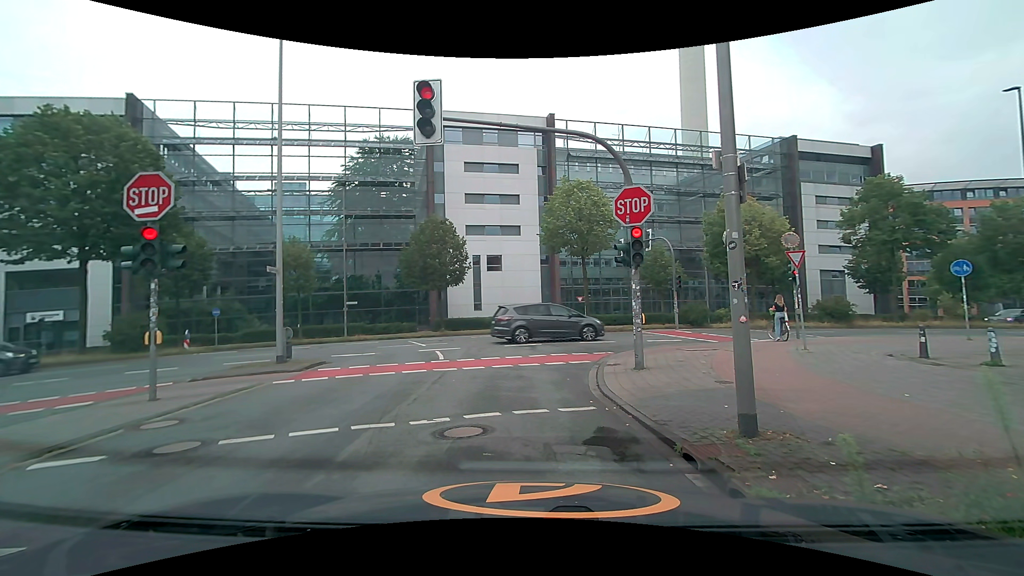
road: unclassified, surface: asphalt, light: Day
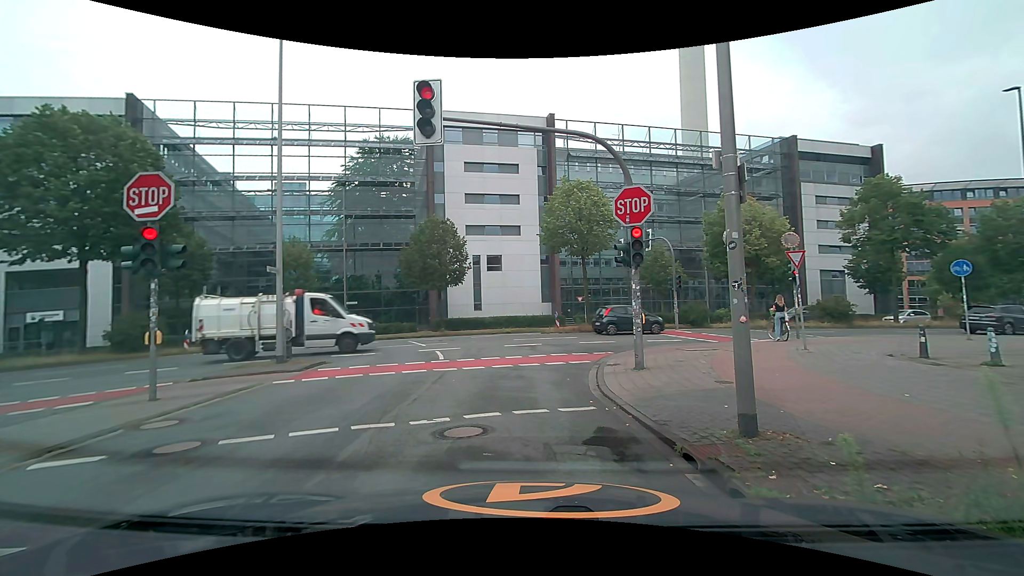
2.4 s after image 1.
(0.0, 0.0) m; 0°
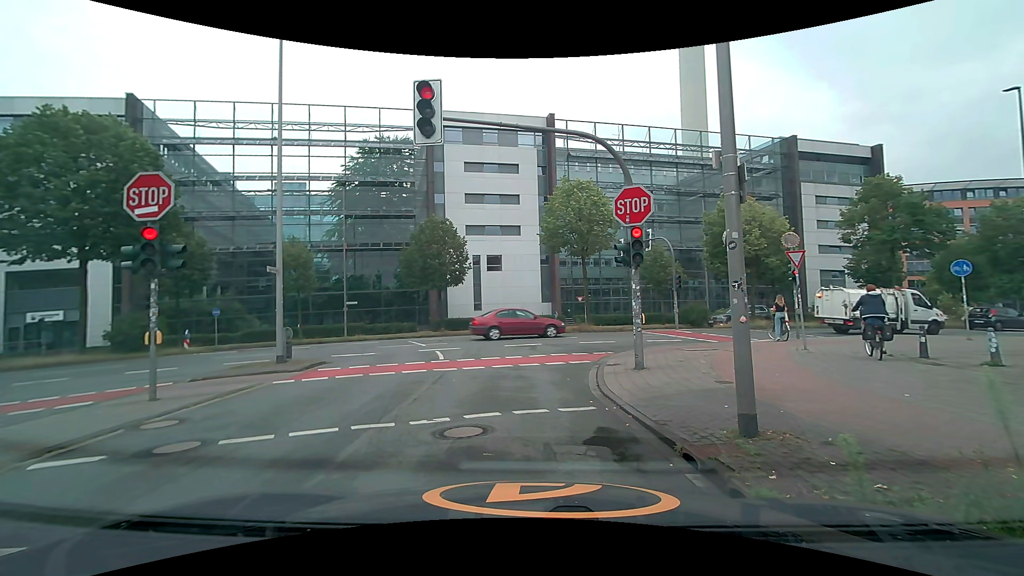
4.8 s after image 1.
(0.0, 0.0) m; 0°
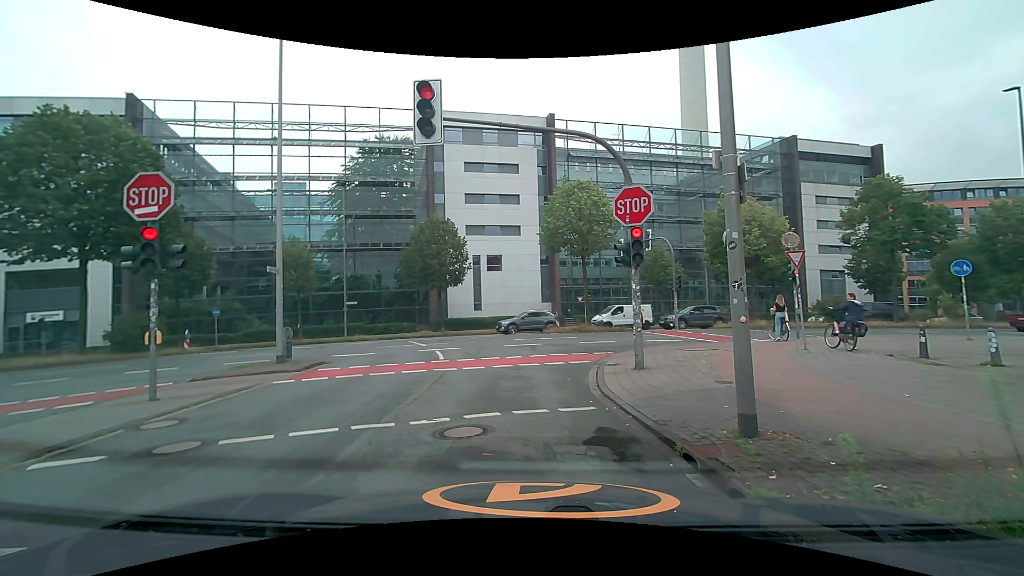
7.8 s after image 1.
(0.0, 0.0) m; 0°
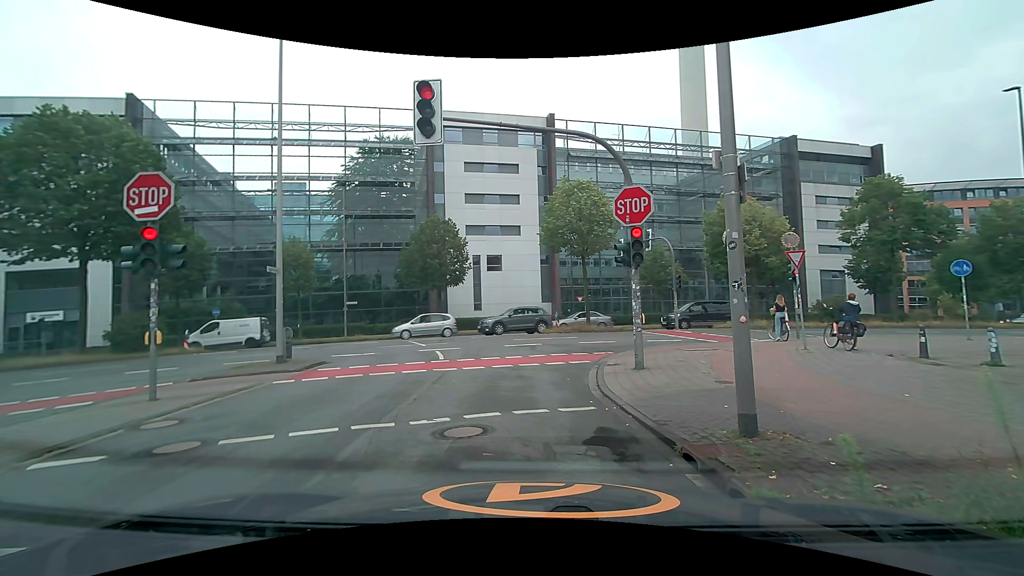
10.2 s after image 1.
(0.0, 0.0) m; 0°
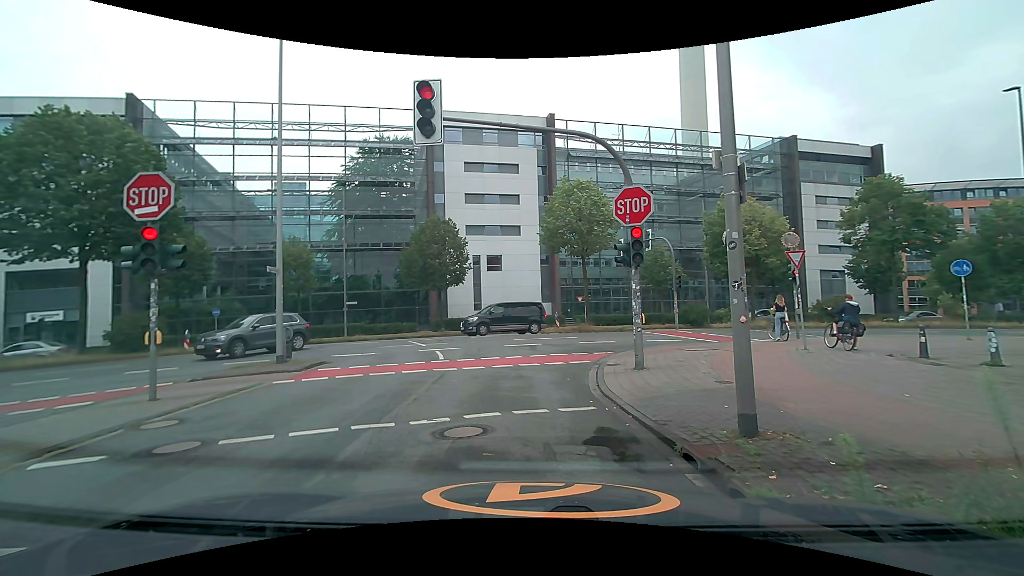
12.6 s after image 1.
(0.0, 0.0) m; 0°
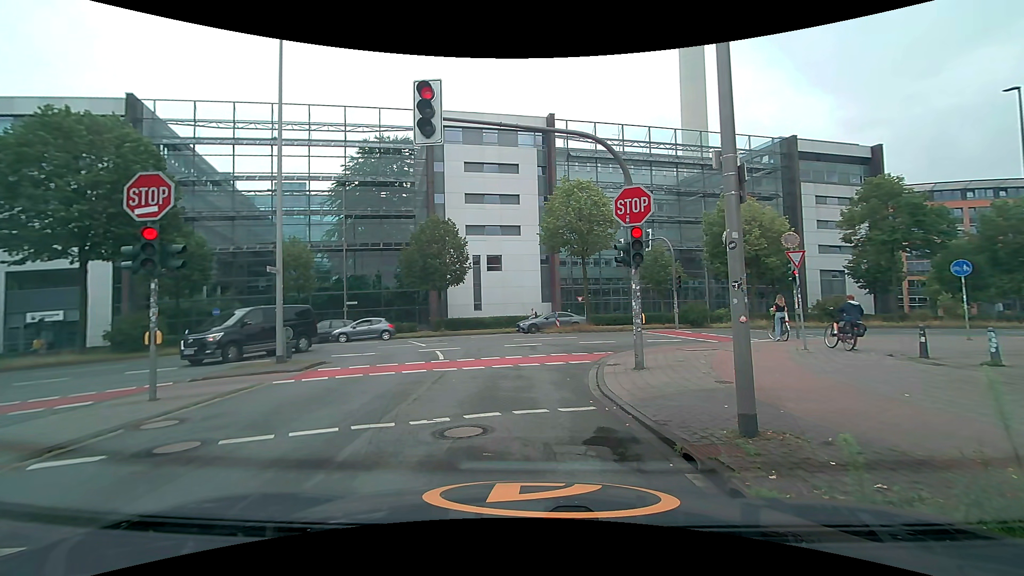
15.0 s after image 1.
(0.0, 0.0) m; 0°
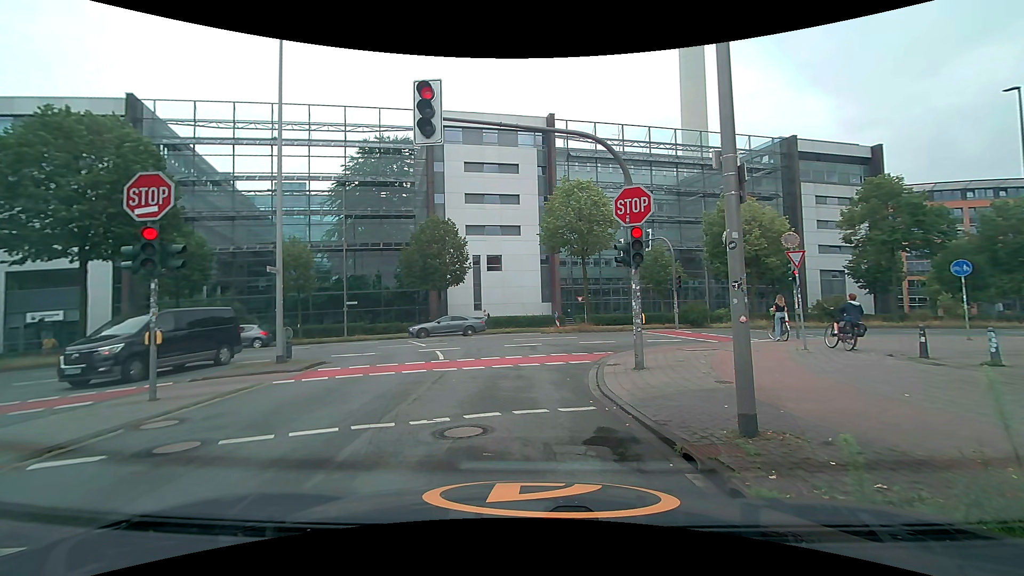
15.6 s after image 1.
(0.0, 0.0) m; 0°
